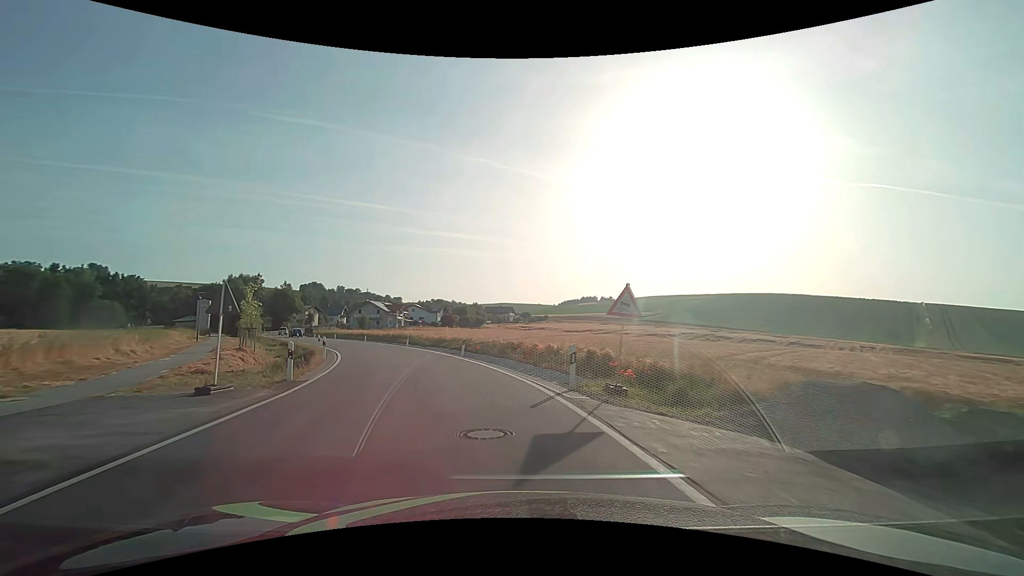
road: secondary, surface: asphalt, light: Day
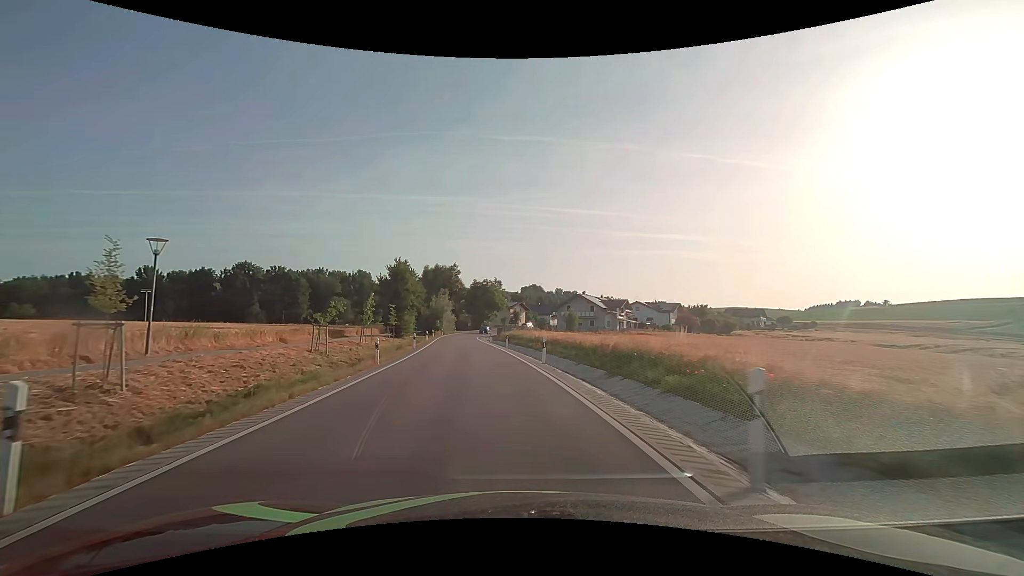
(-8.0, +34.3) m; -25°
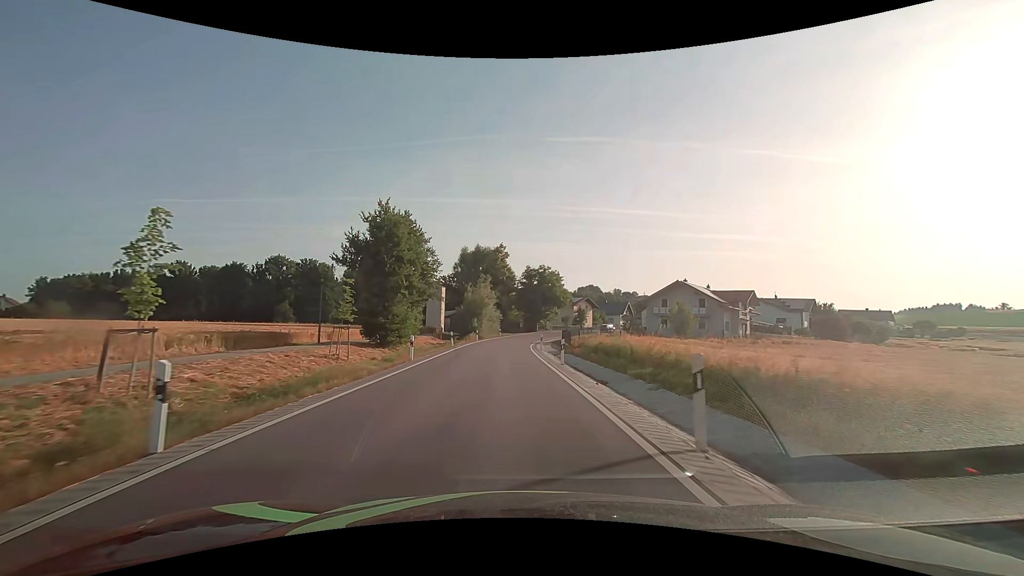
(-2.2, +29.4) m; -7°
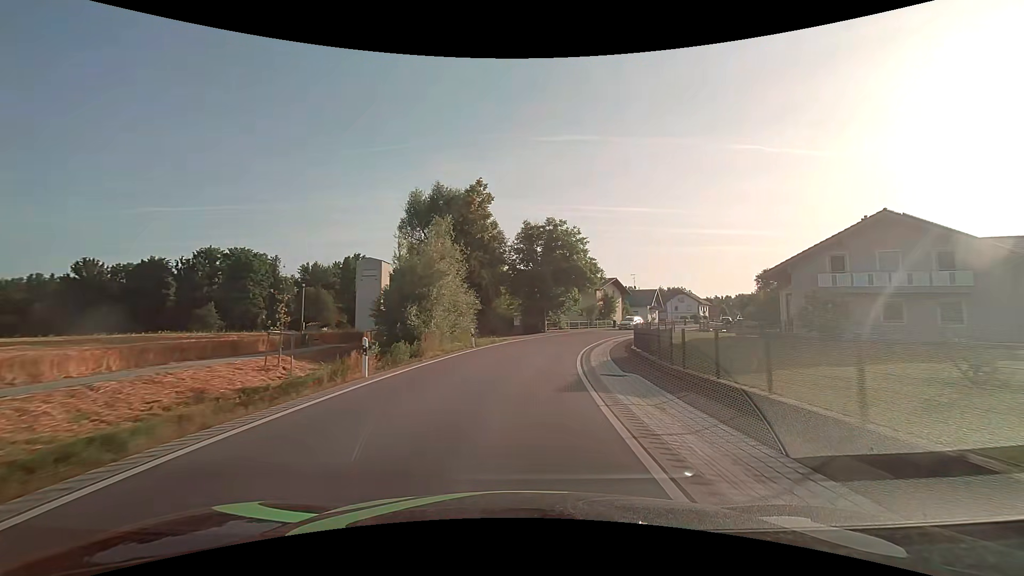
(-0.3, +37.7) m; +1°
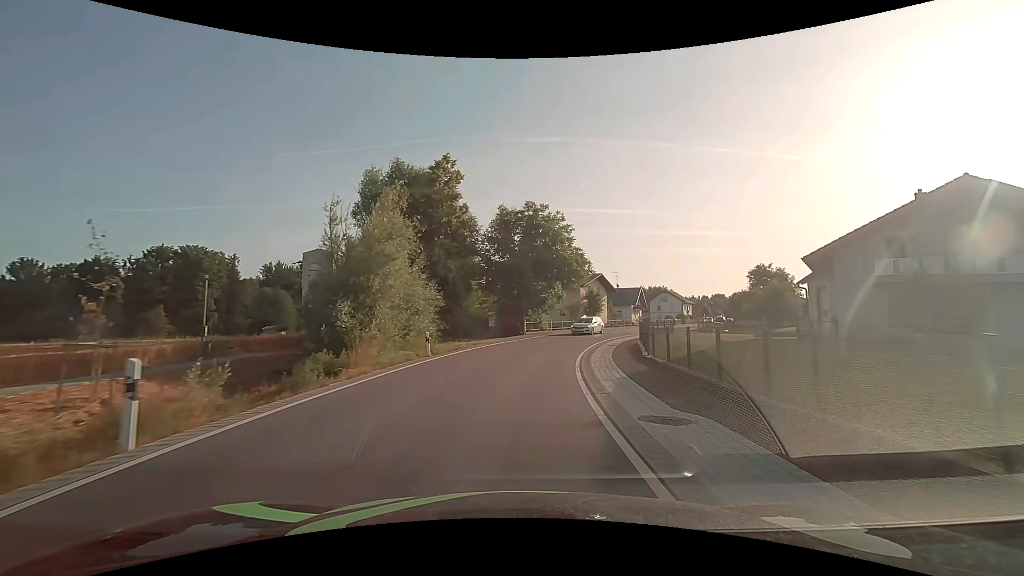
(+0.2, +7.3) m; +3°
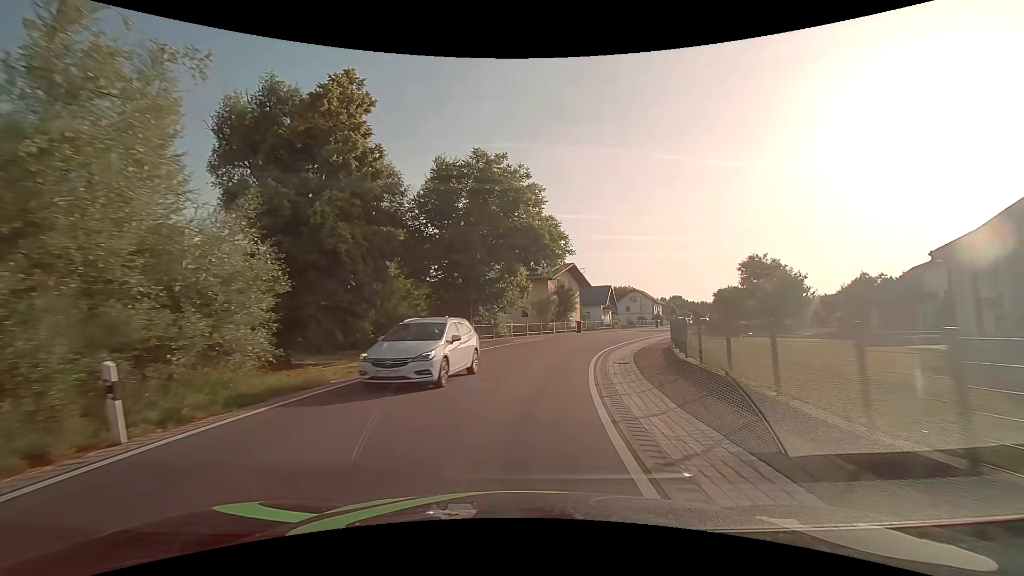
(+0.6, +14.3) m; +5°
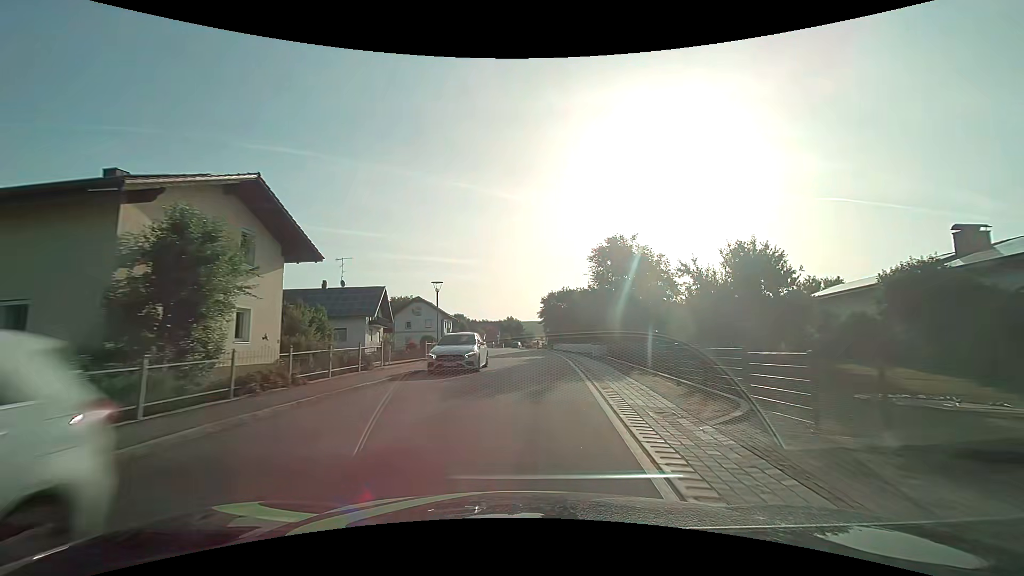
(+6.3, +33.2) m; +24°
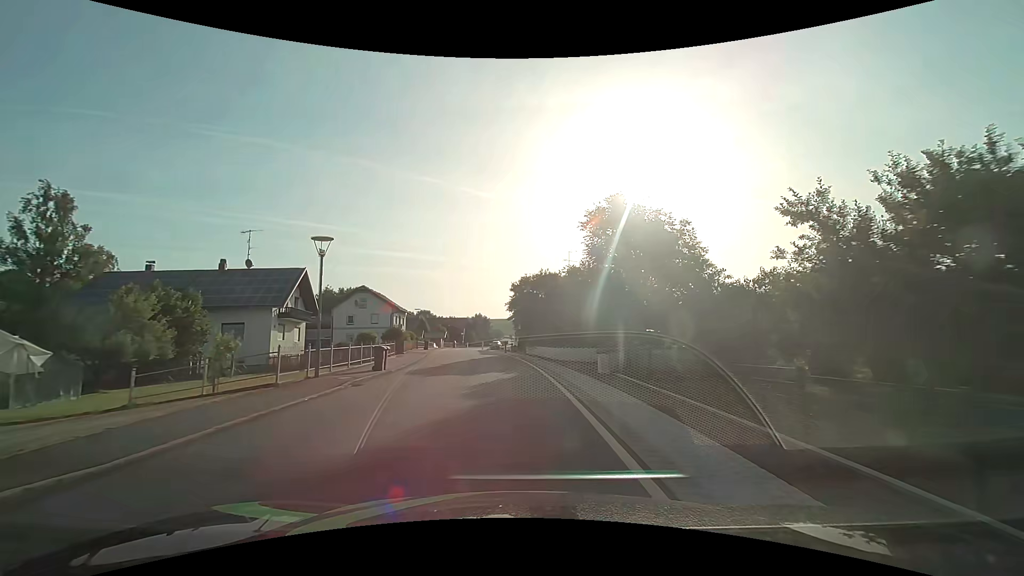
(+0.7, +13.5) m; +4°
(0, +10) (0, +20) (-1, +30) (-3, +40) (-4, +50) (-5, +60) (-6, +70) (-7, +80) (-7, +90) (-6, +100) m
